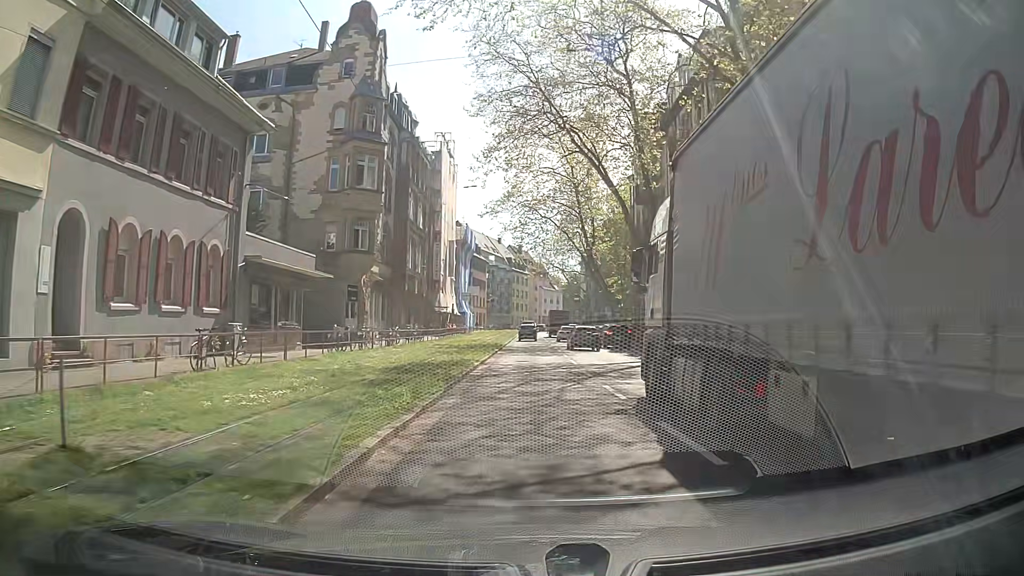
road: primary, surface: asphalt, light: Day
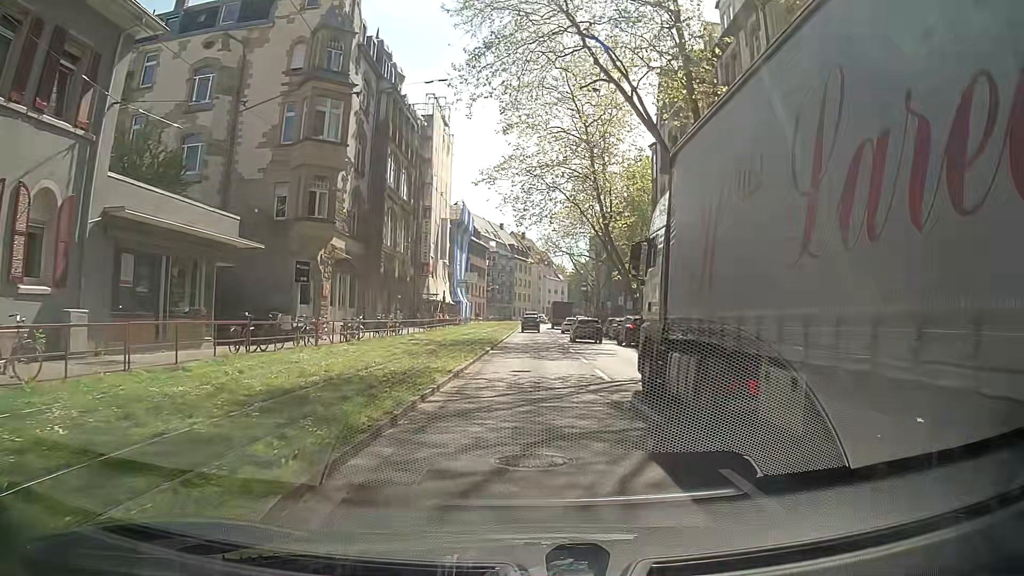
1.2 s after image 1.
(0.0, +9.5) m; +1°
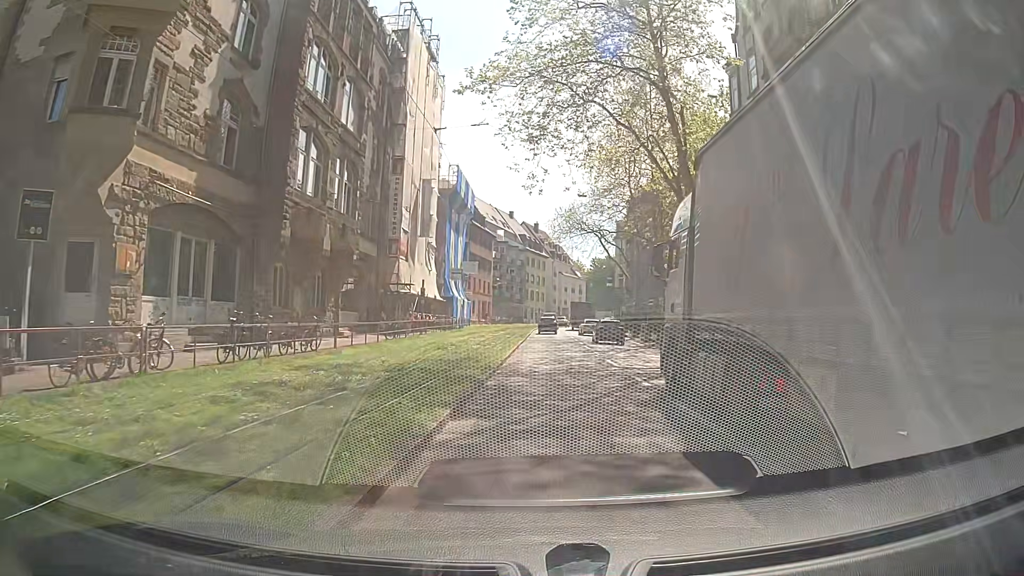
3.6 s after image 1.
(-0.2, +19.1) m; 0°
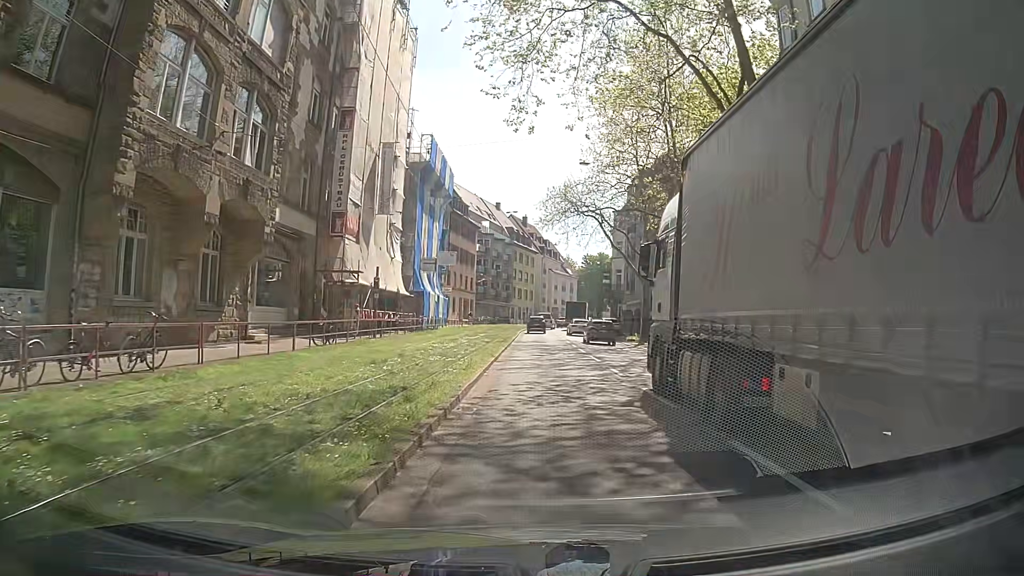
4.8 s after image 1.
(0.0, +9.6) m; -1°
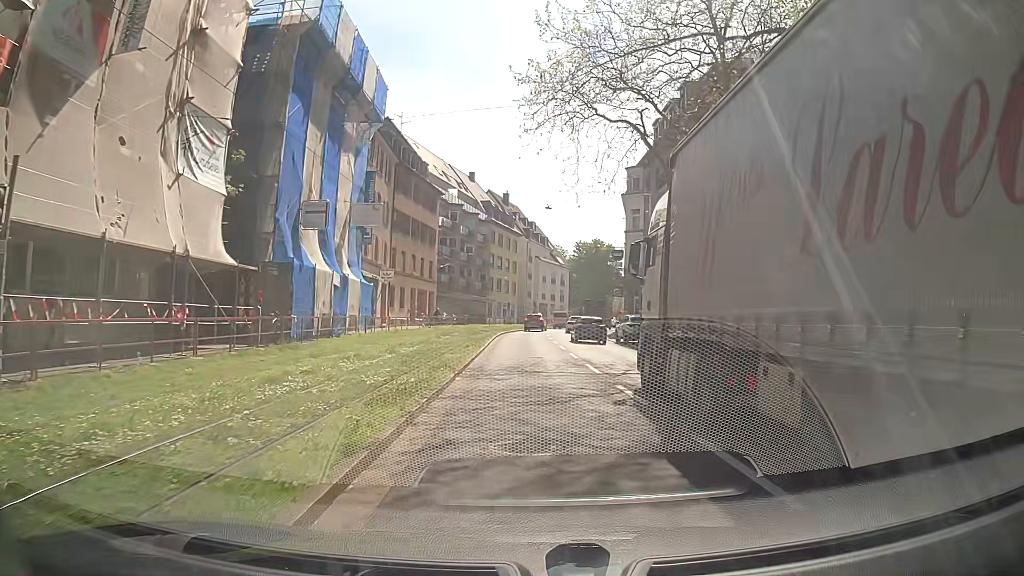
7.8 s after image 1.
(+0.4, +23.9) m; +2°
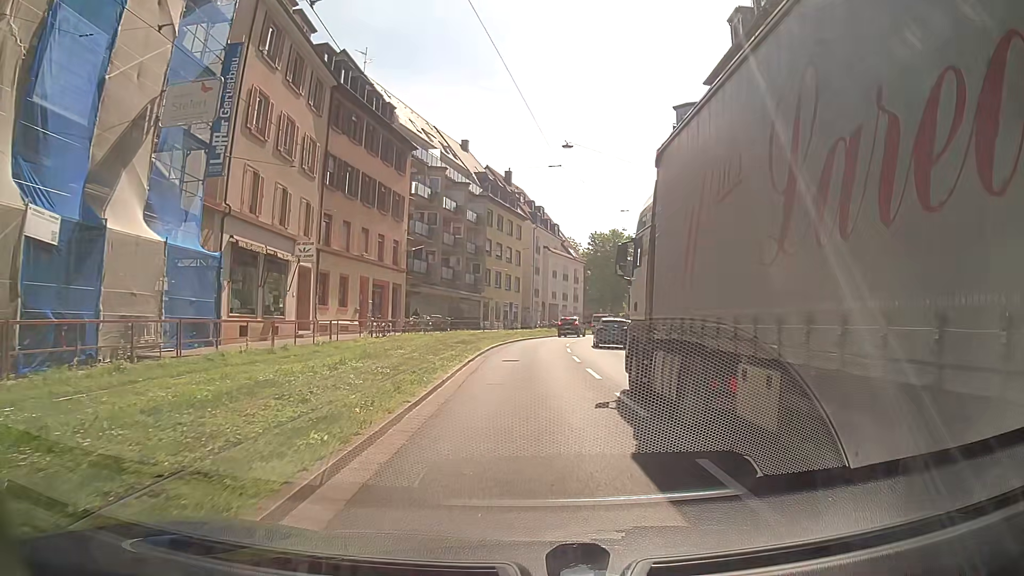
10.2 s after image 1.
(-0.2, +19.1) m; -1°
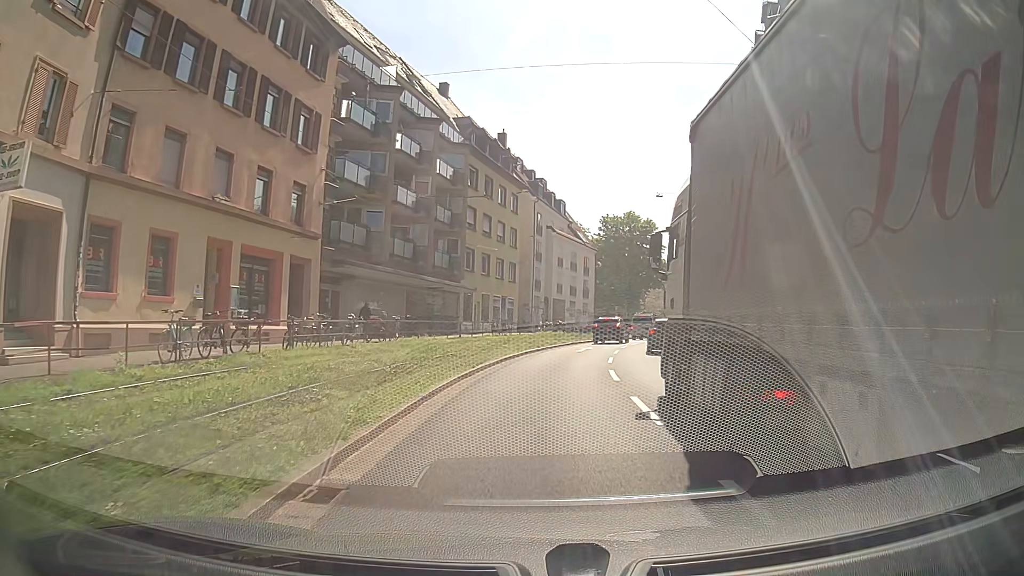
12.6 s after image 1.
(+0.1, +19.0) m; +1°
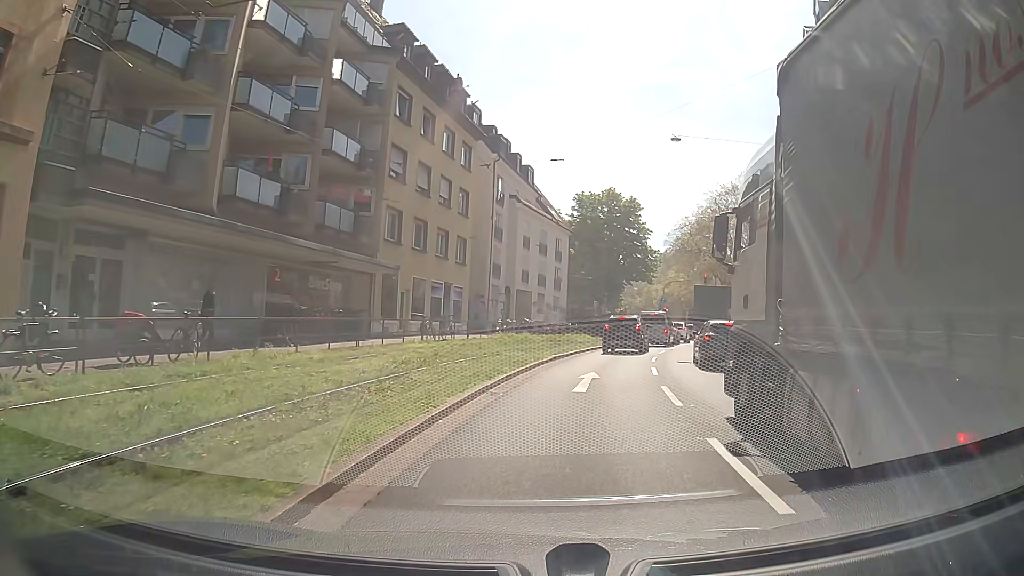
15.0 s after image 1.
(+0.6, +15.9) m; +5°
